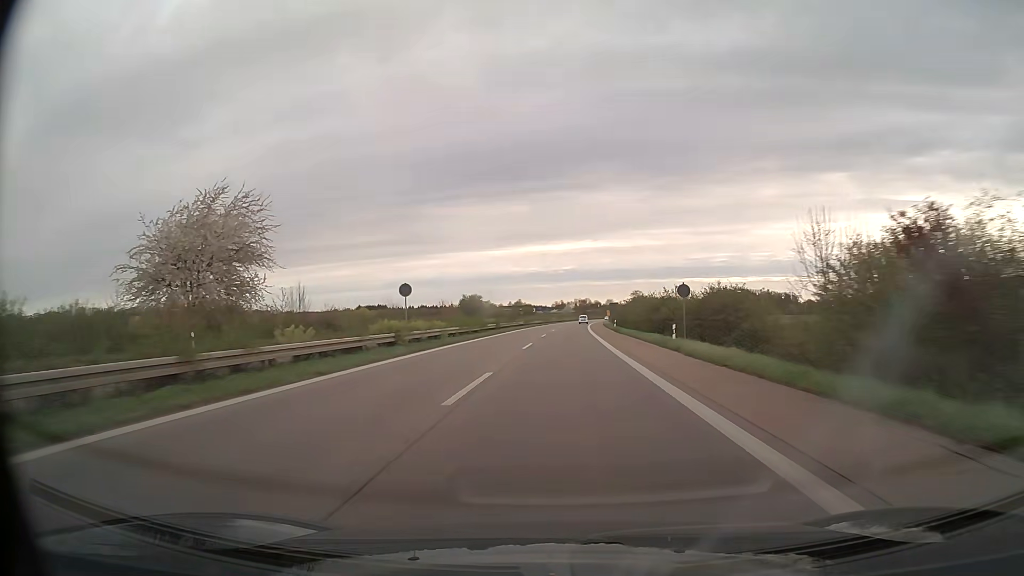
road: trunk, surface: asphalt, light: Day
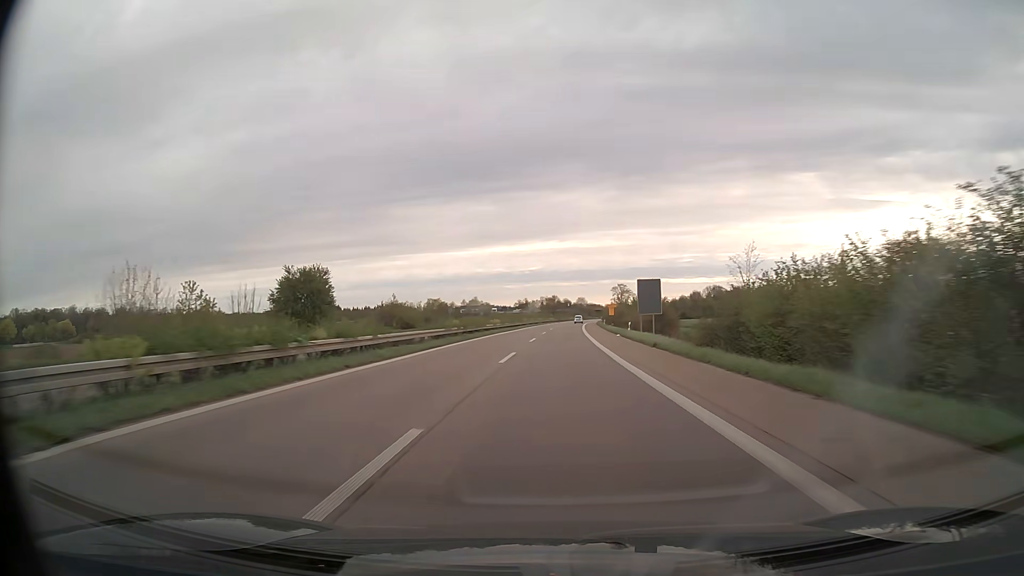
(+1.8, +80.5) m; +3°
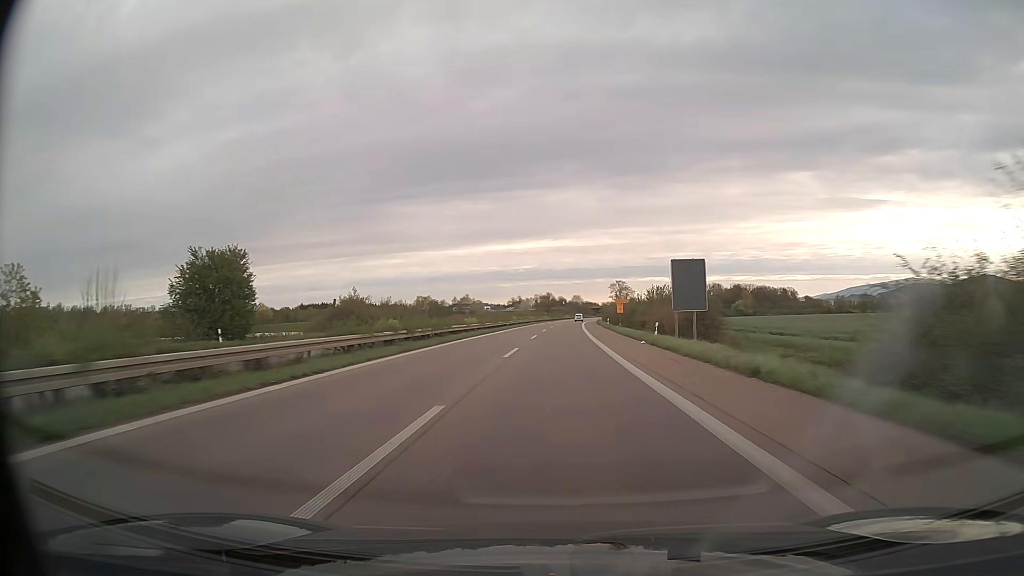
(+0.1, +16.1) m; +1°
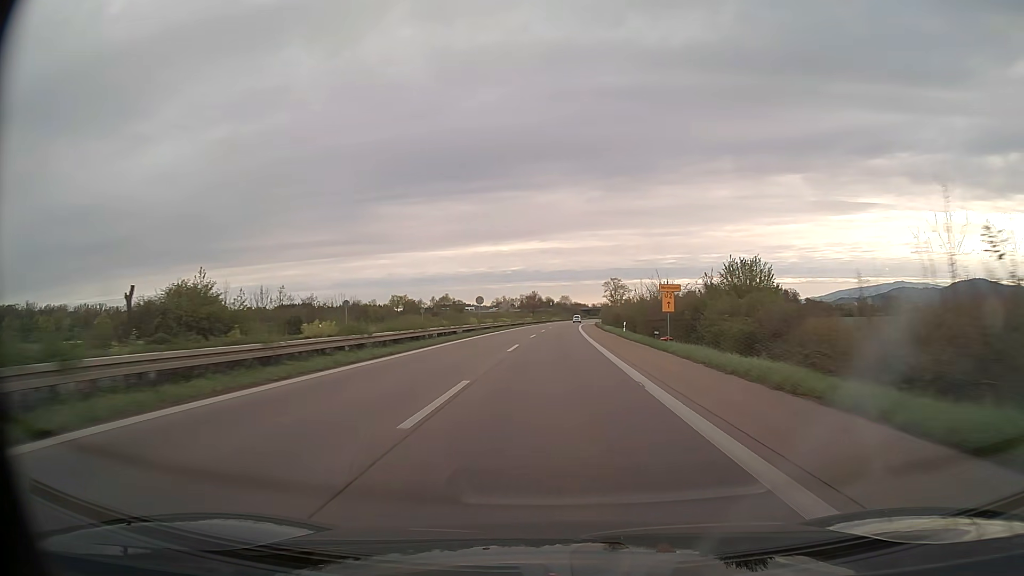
(+0.3, +32.3) m; +1°
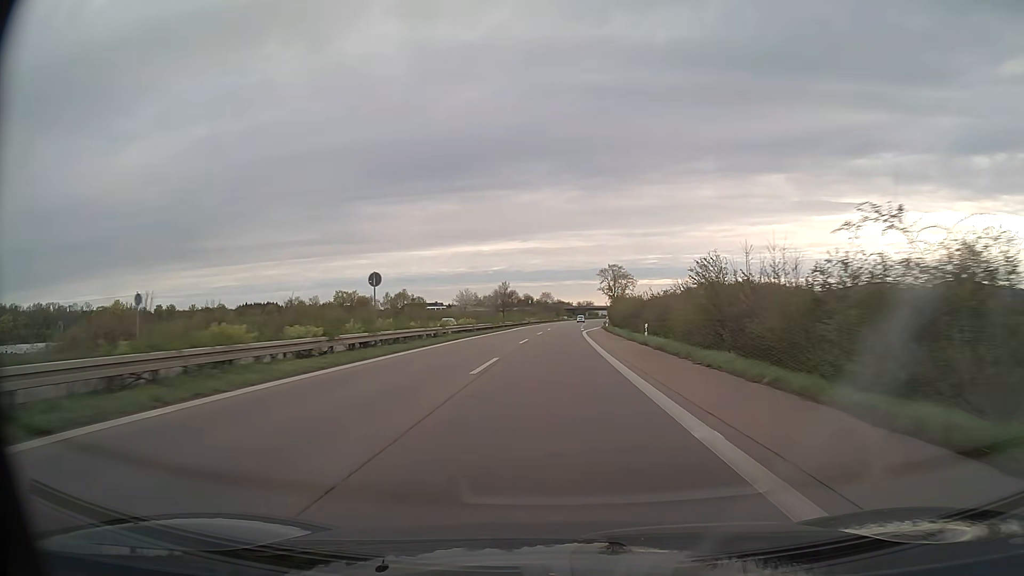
(+0.9, +64.7) m; +2°
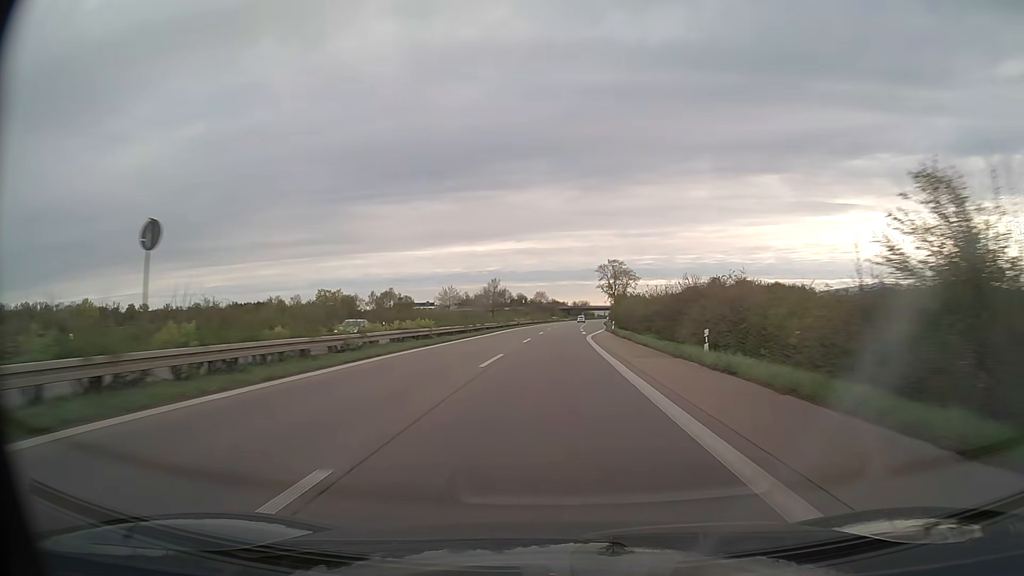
(+0.1, +16.2) m; +1°
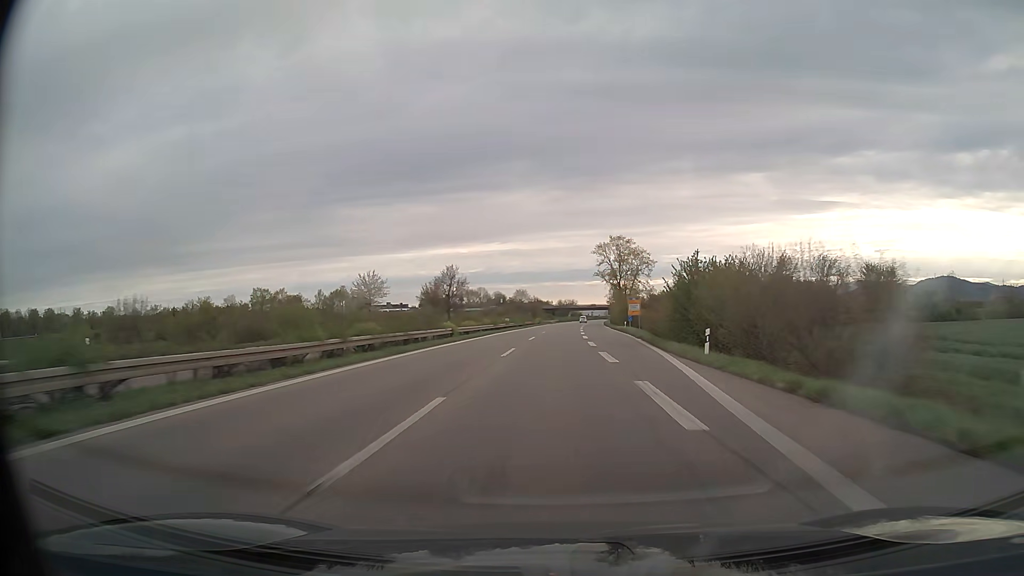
(+0.6, +48.8) m; +1°
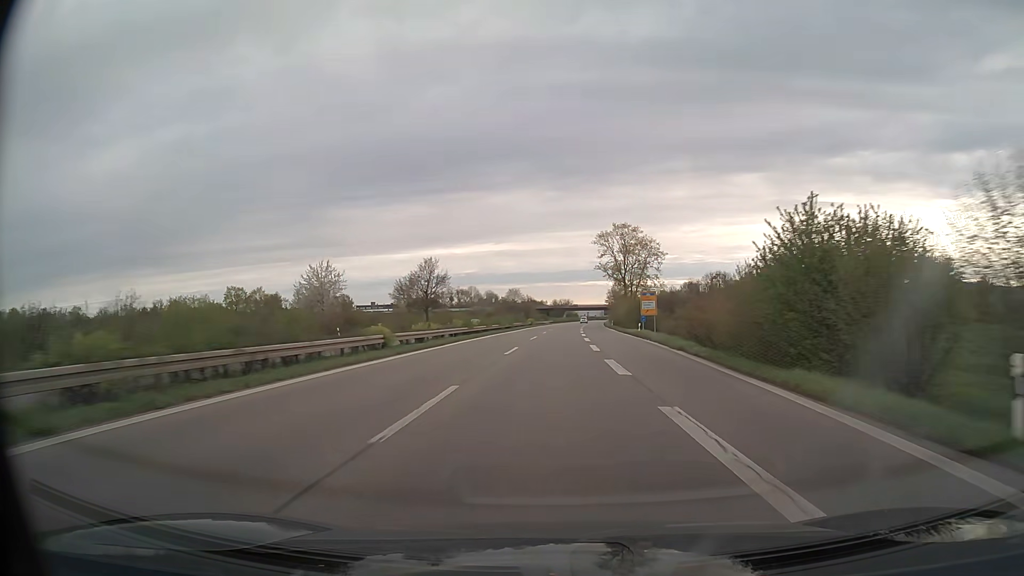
(+0.1, +16.3) m; 0°
(0, +10) (0, +20) (0, +30) (0, +40) (+1, +50) (+1, +60) (+1, +70) (+2, +80) (+2, +90) (+2, +100) m
